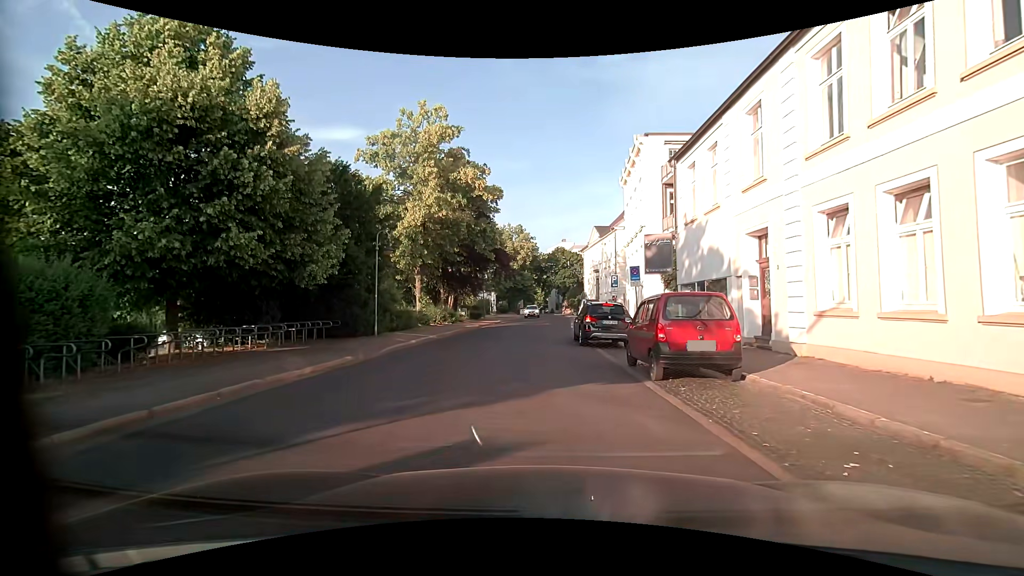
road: residential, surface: asphalt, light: Day
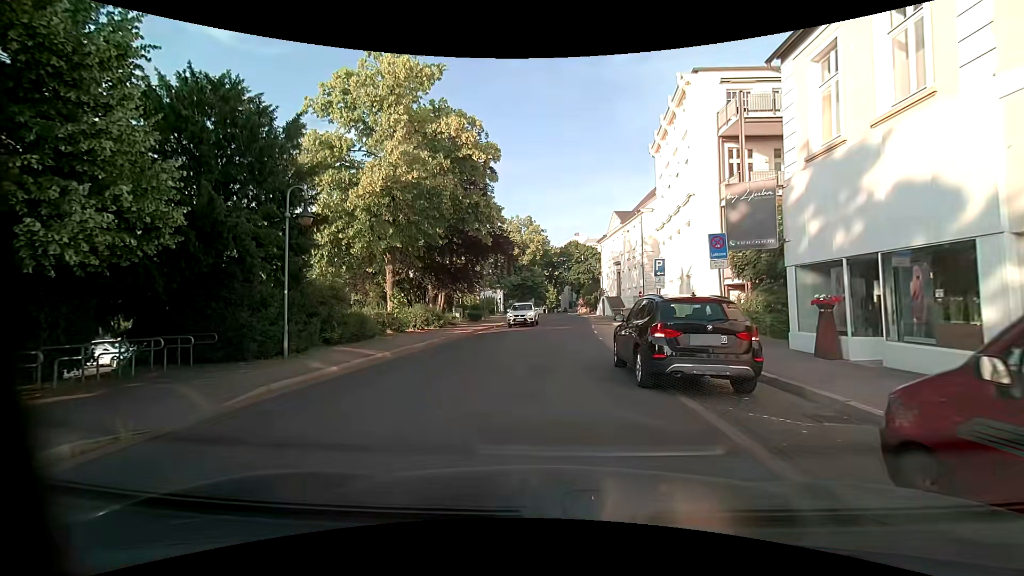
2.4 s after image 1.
(-0.1, +8.9) m; -2°
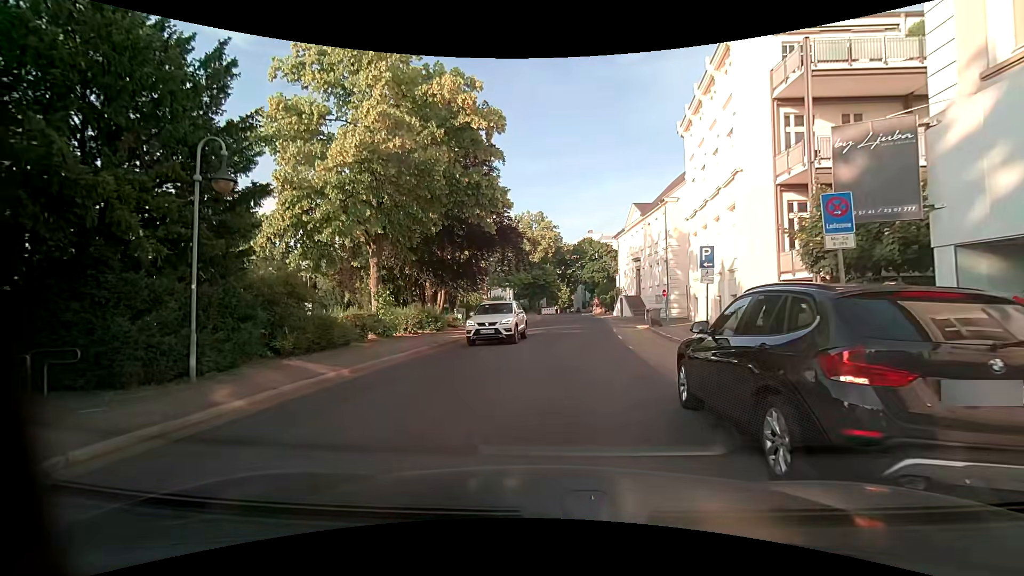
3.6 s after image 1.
(0.0, +4.3) m; -1°
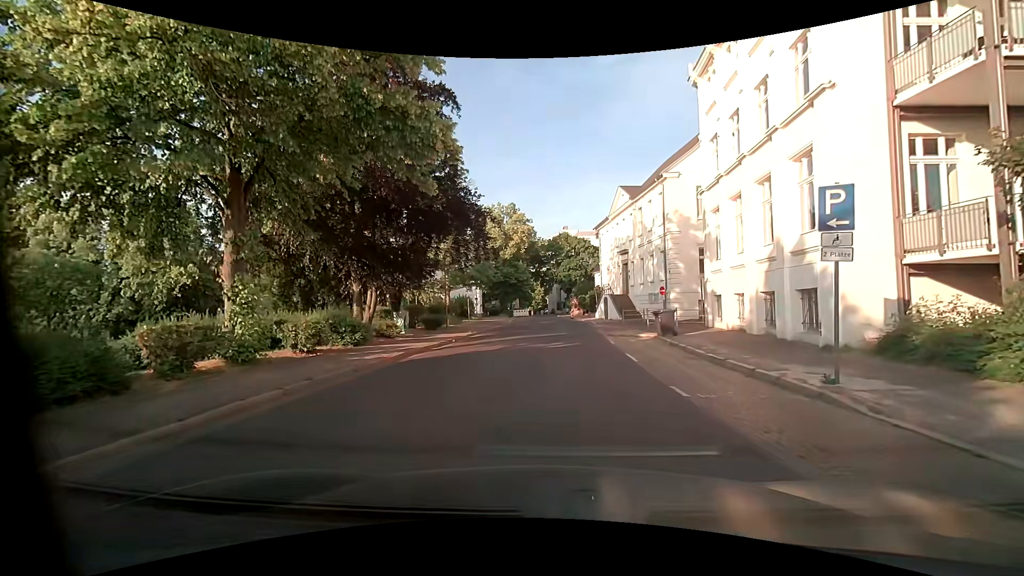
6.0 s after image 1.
(+0.2, +8.5) m; +4°
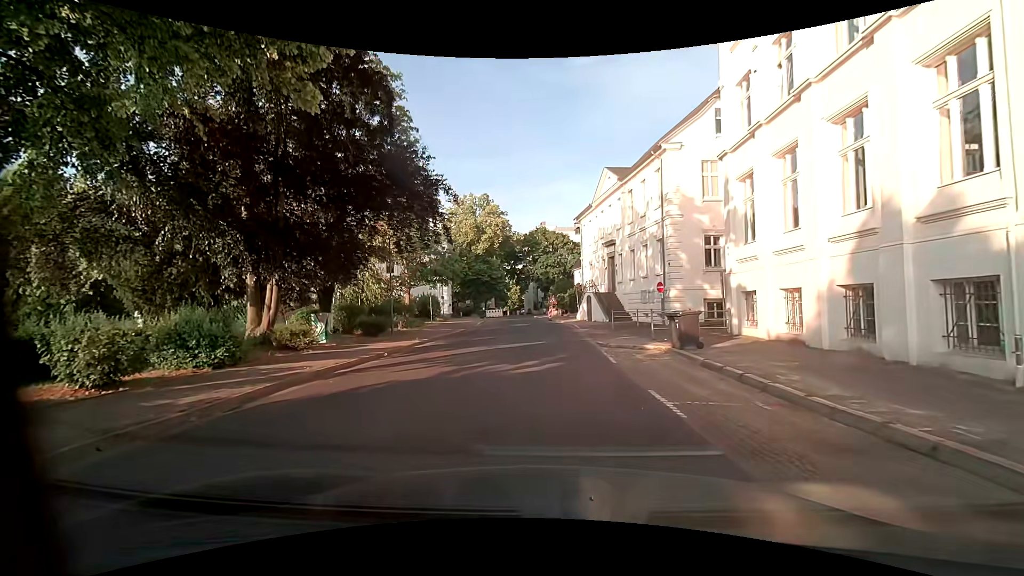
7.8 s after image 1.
(0.0, +6.4) m; +2°
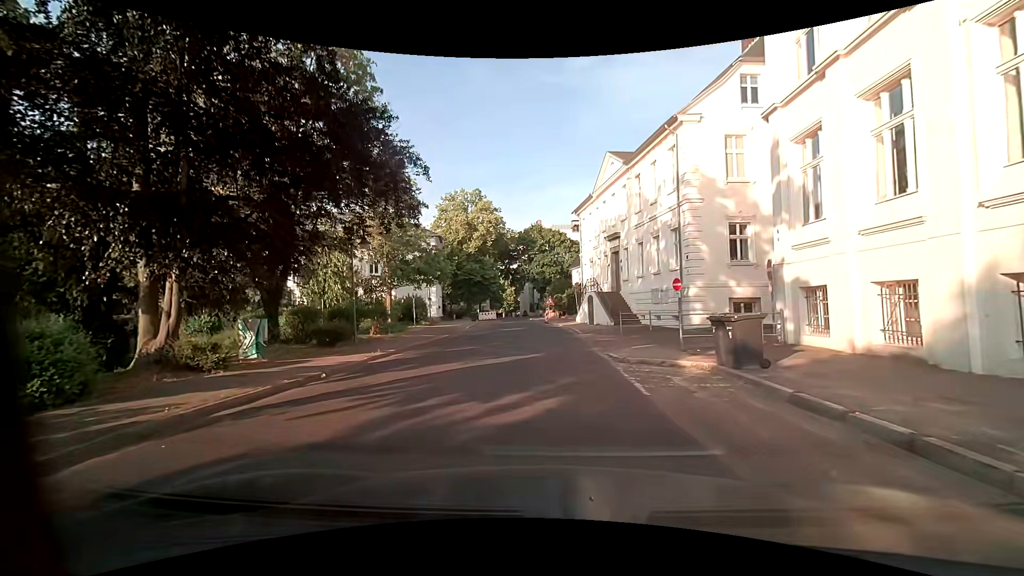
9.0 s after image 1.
(0.0, +4.3) m; +1°
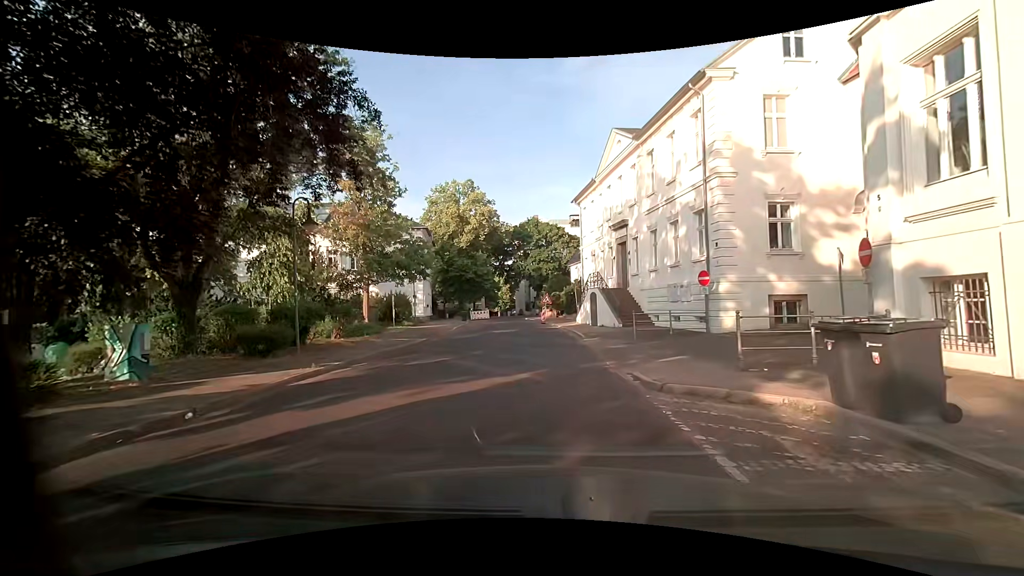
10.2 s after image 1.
(0.0, +4.4) m; -1°
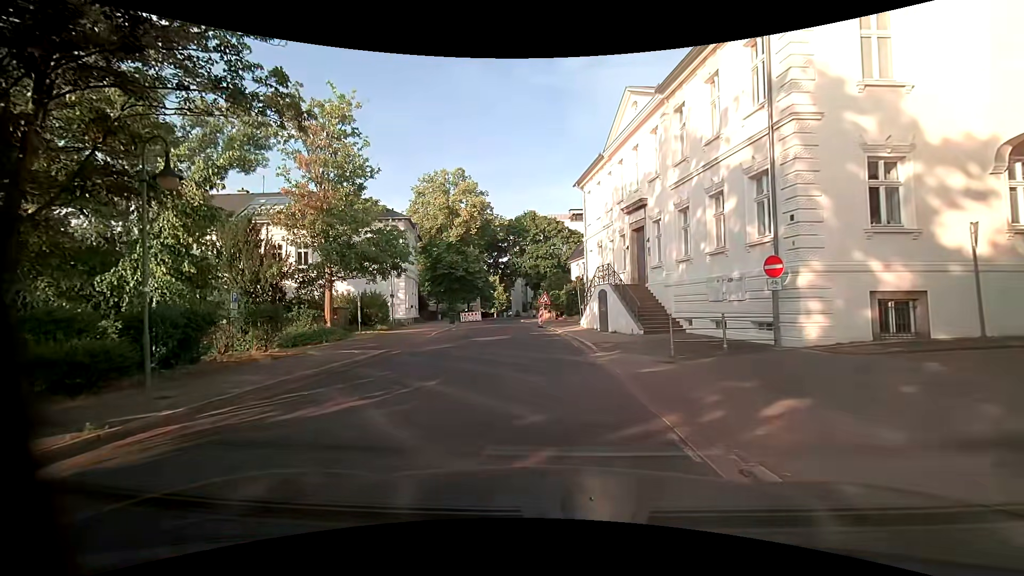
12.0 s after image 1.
(+0.1, +5.8) m; -2°
